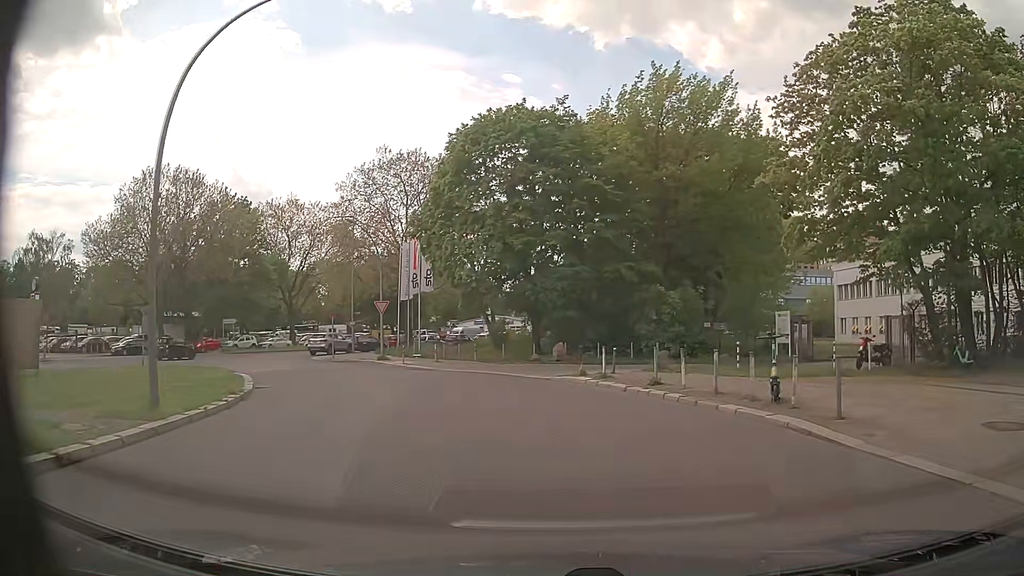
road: unclassified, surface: sett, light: Day
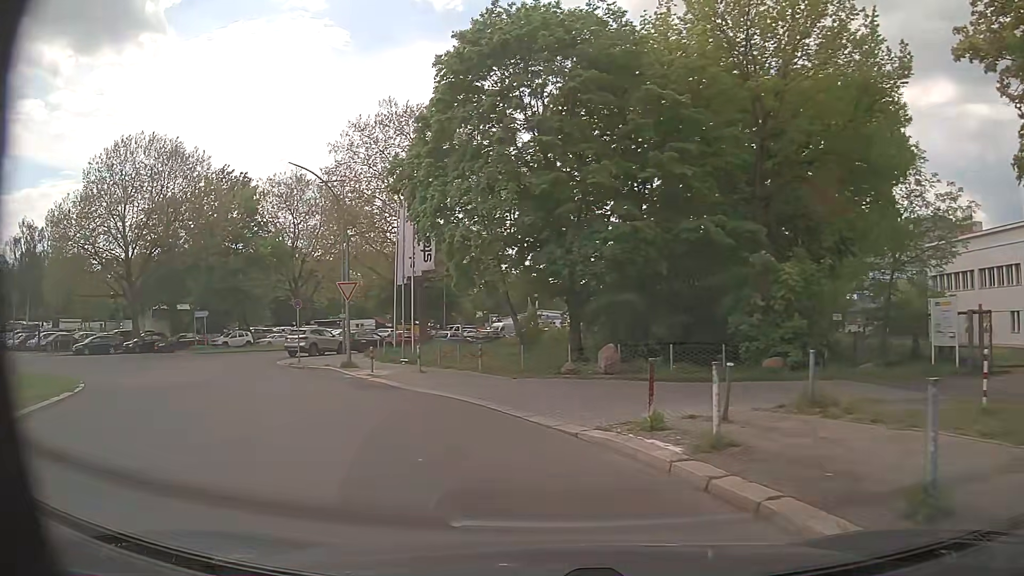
(+0.5, +12.5) m; -5°
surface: asphalt
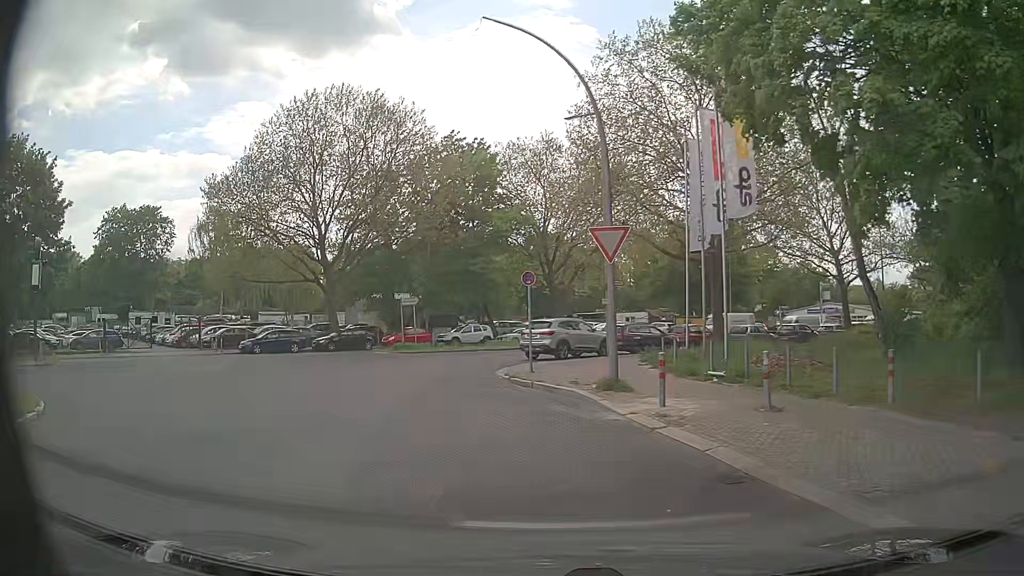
(-2.8, +12.0) m; -23°
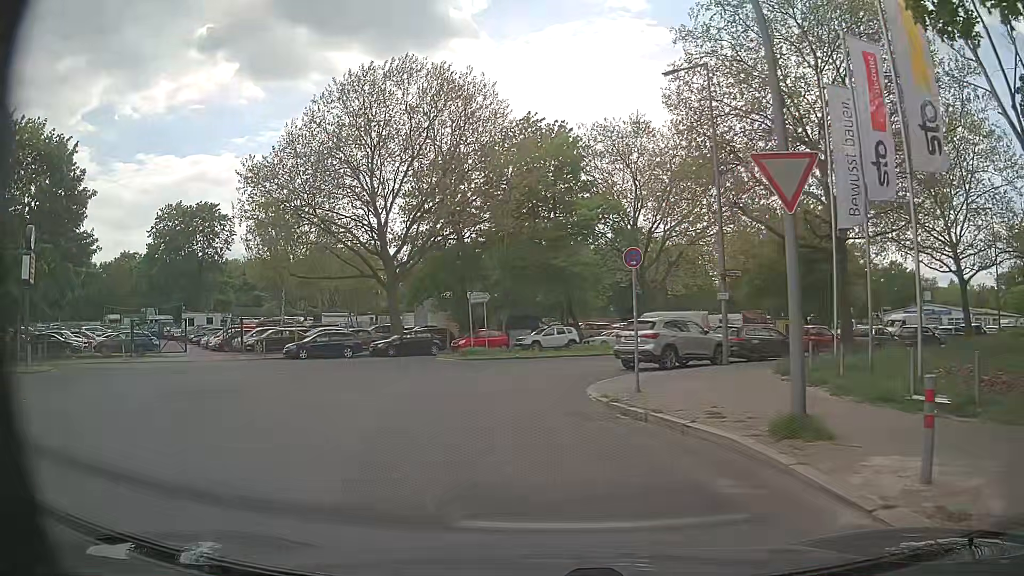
(-0.4, +5.8) m; -6°
